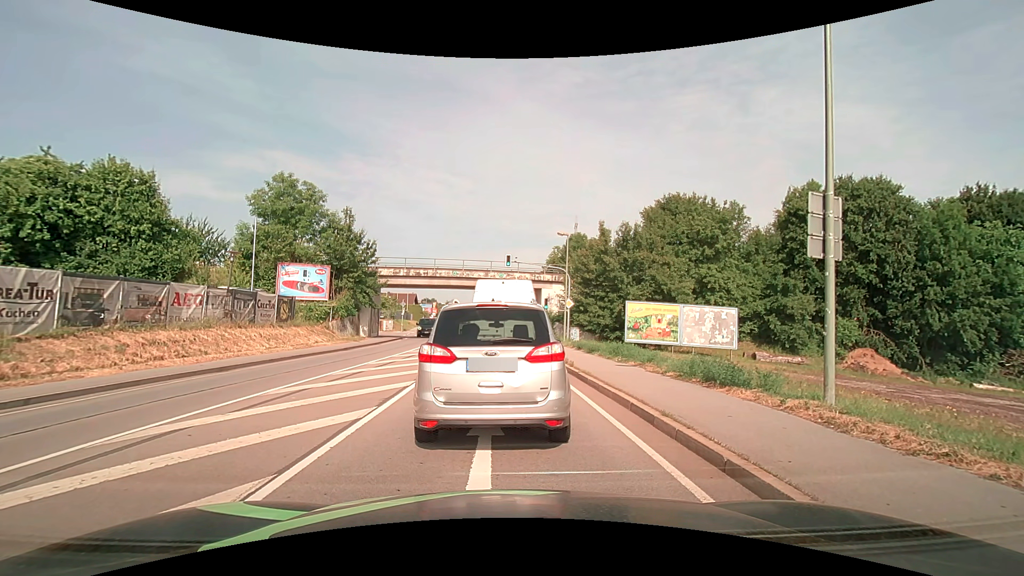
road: primary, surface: asphalt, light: Day
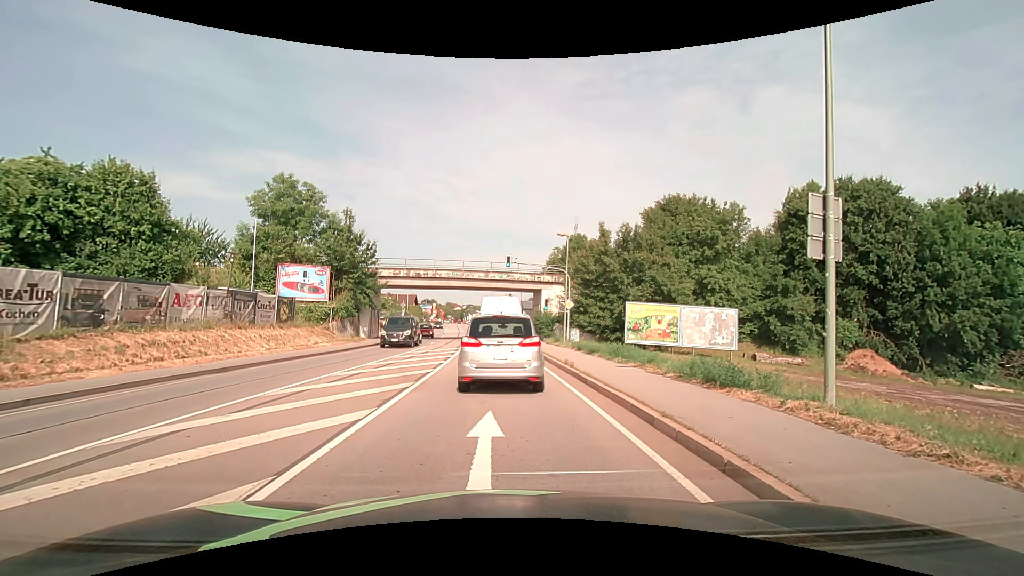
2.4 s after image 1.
(0.0, 0.0) m; 0°
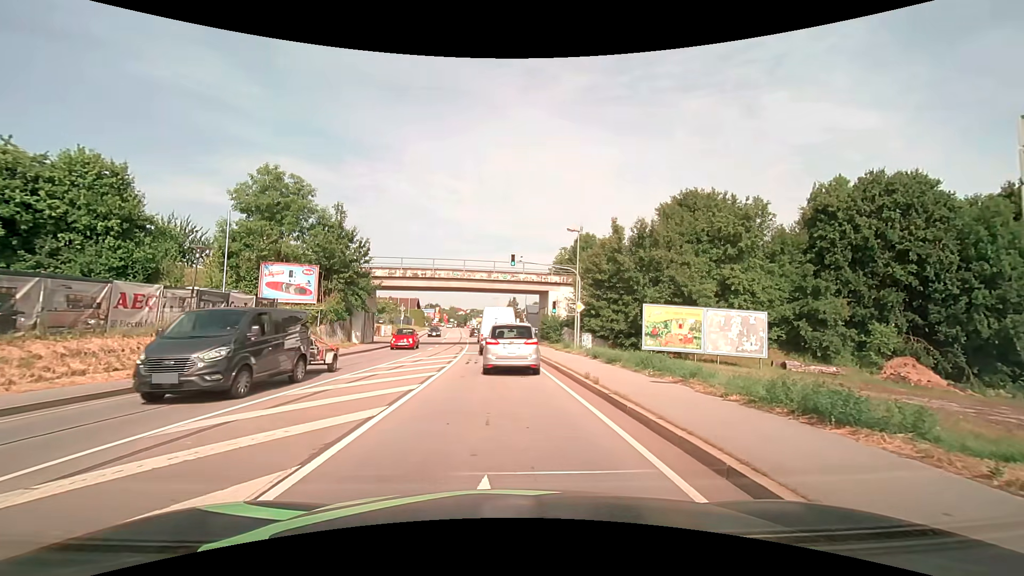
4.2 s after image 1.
(+0.1, +3.8) m; +1°
(0, +10) (0, +20) (-1, +30) (-1, +40) (-2, +50) (-3, +60) (-4, +70) (-5, +80) (-6, +90) (-7, +100) m
